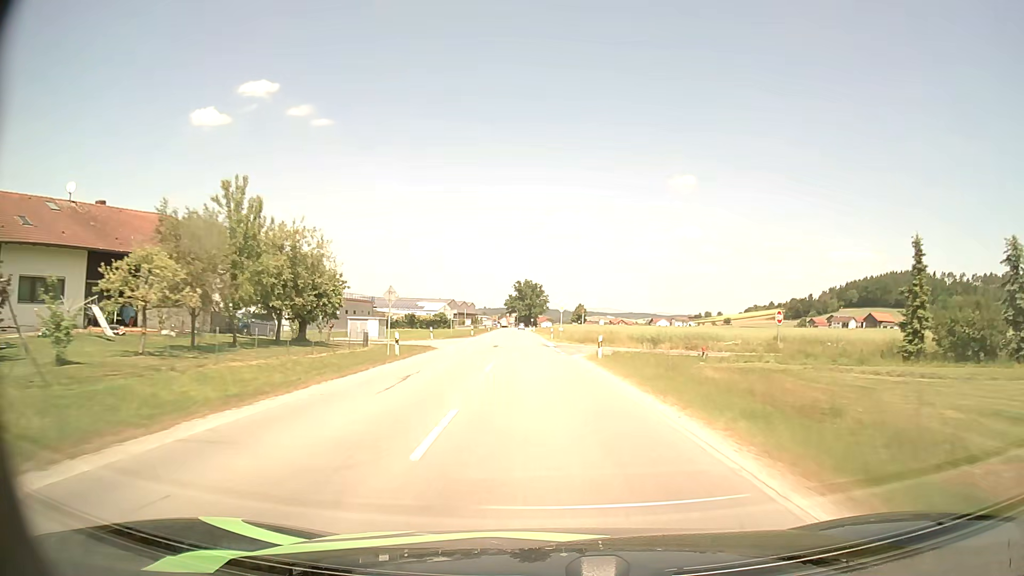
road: secondary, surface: asphalt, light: Day
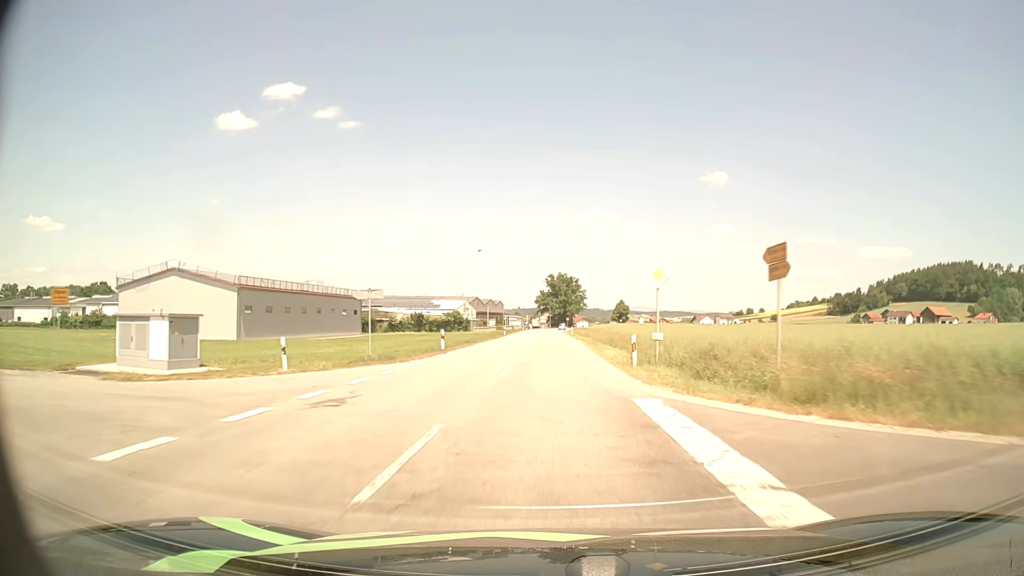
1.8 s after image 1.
(-1.1, +37.7) m; -3°
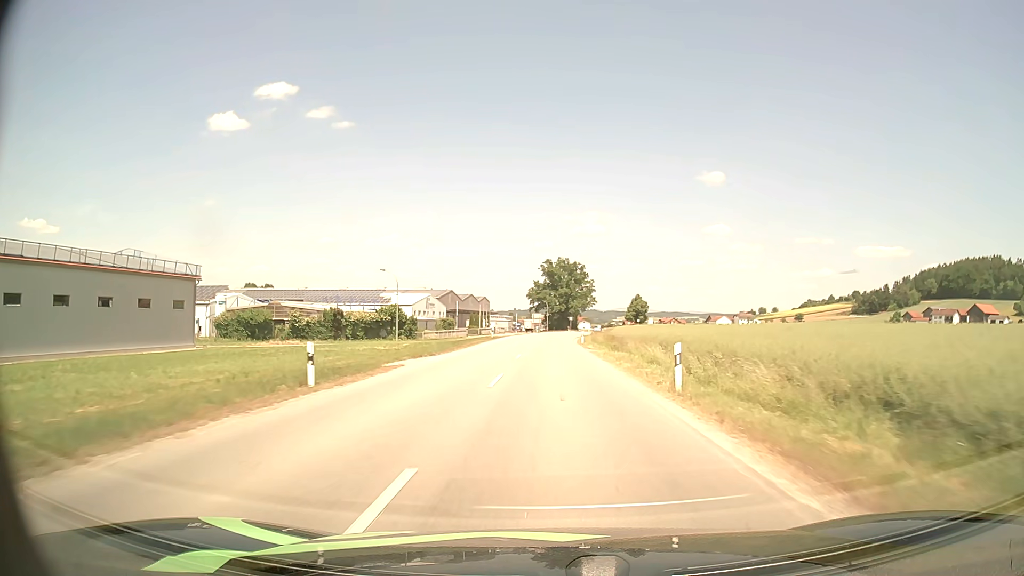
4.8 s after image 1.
(0.0, +62.7) m; 0°
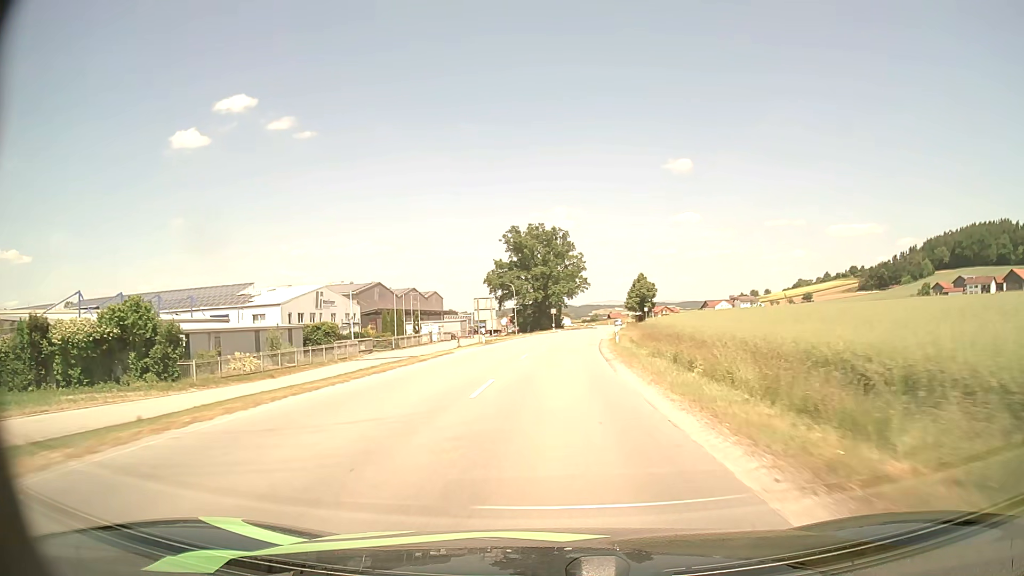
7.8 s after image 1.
(+0.8, +62.1) m; +2°
(0, +10) (0, +20) (+1, +30) (+1, +40) (+2, +50) (+3, +60) (+4, +70) (+6, +80) (+7, +90) (+9, +100) m
